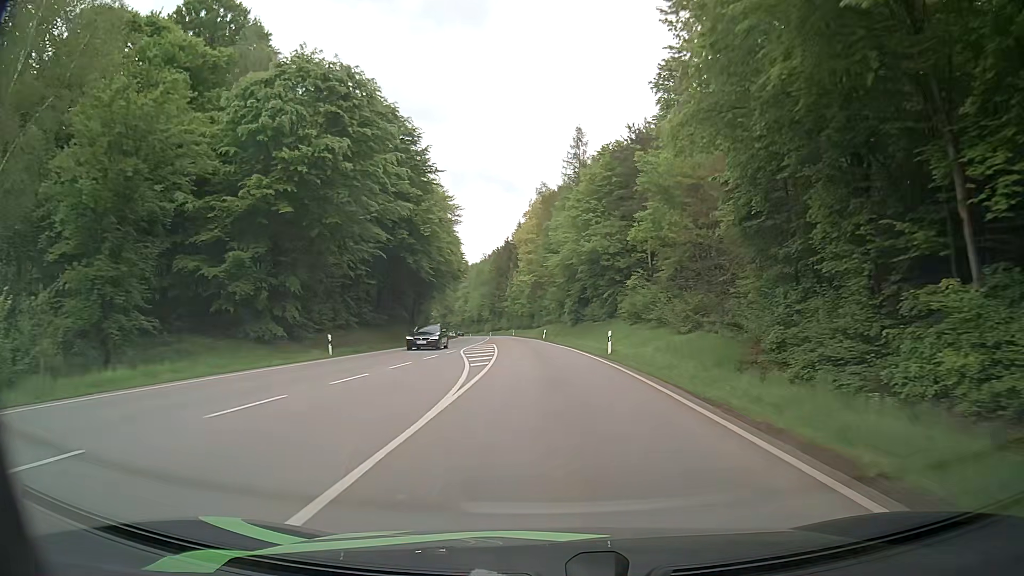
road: secondary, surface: asphalt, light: Day
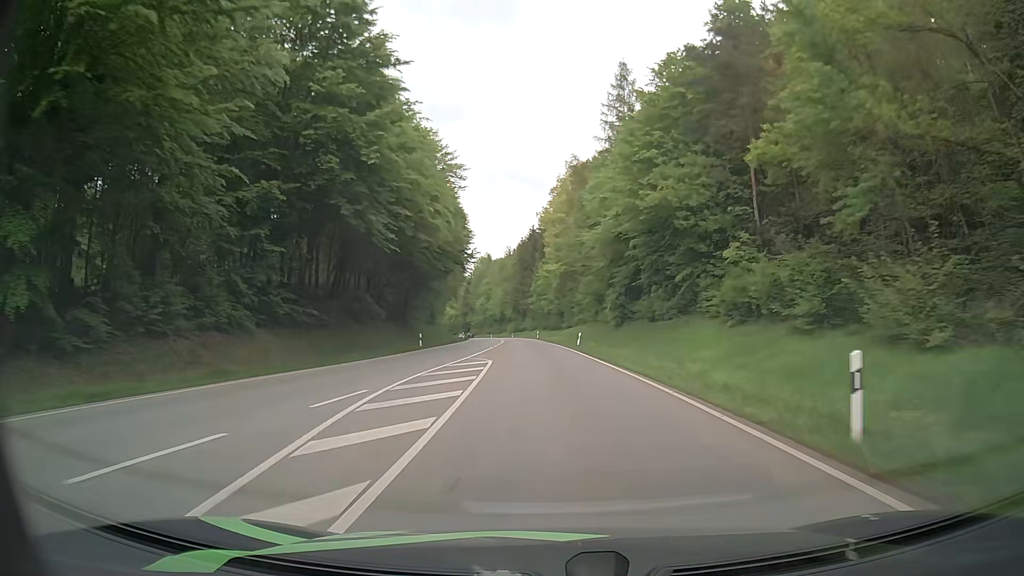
(-0.3, +22.2) m; -2°
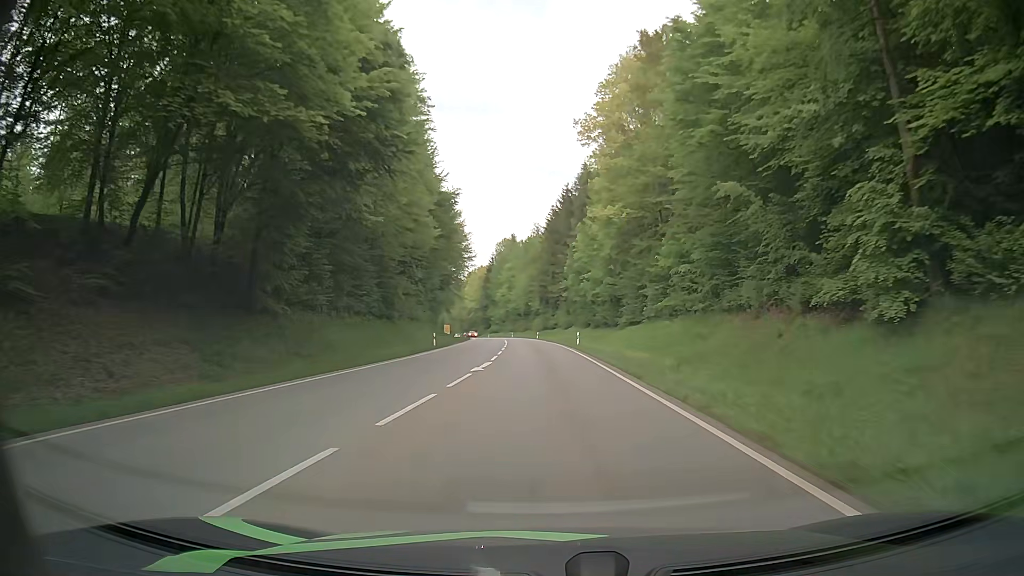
(-1.3, +44.3) m; -3°
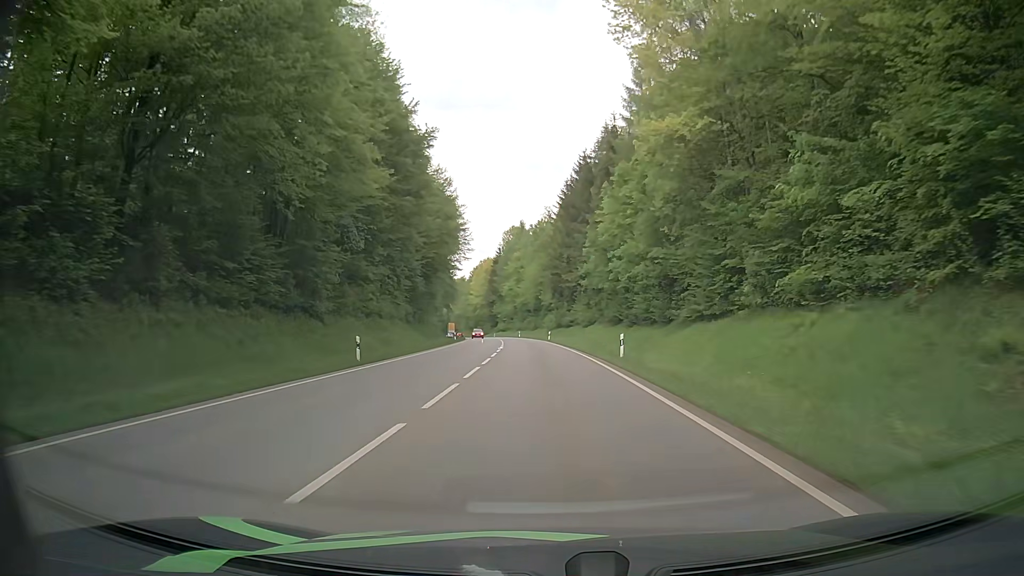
(-0.1, +22.2) m; 0°
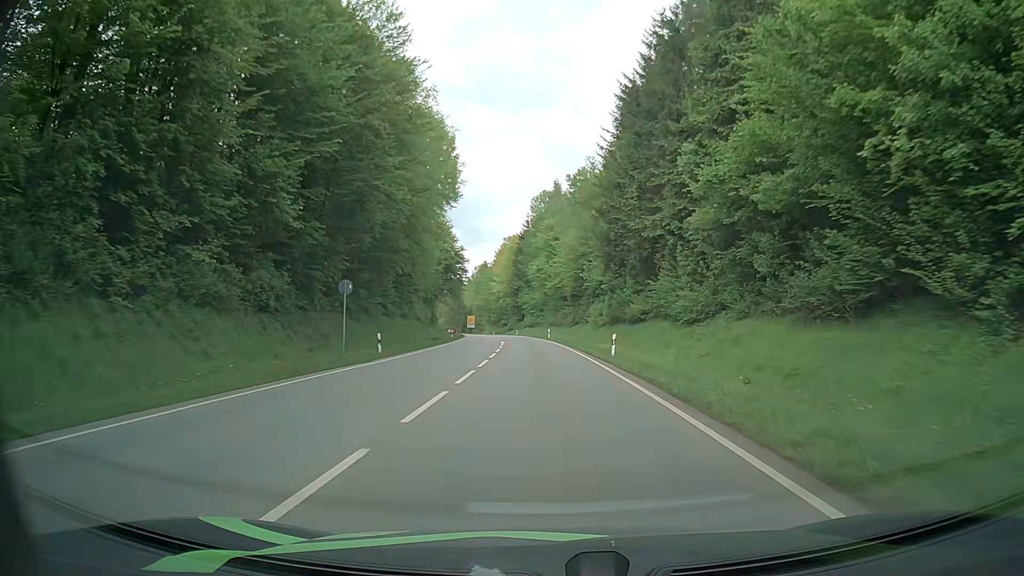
(-1.3, +44.2) m; -3°
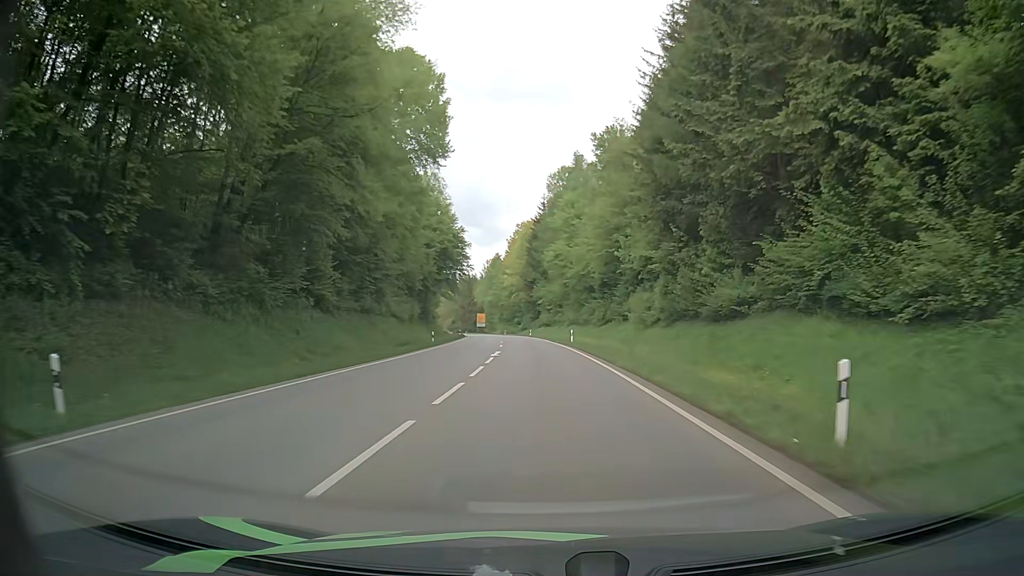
(-0.6, +22.0) m; -3°
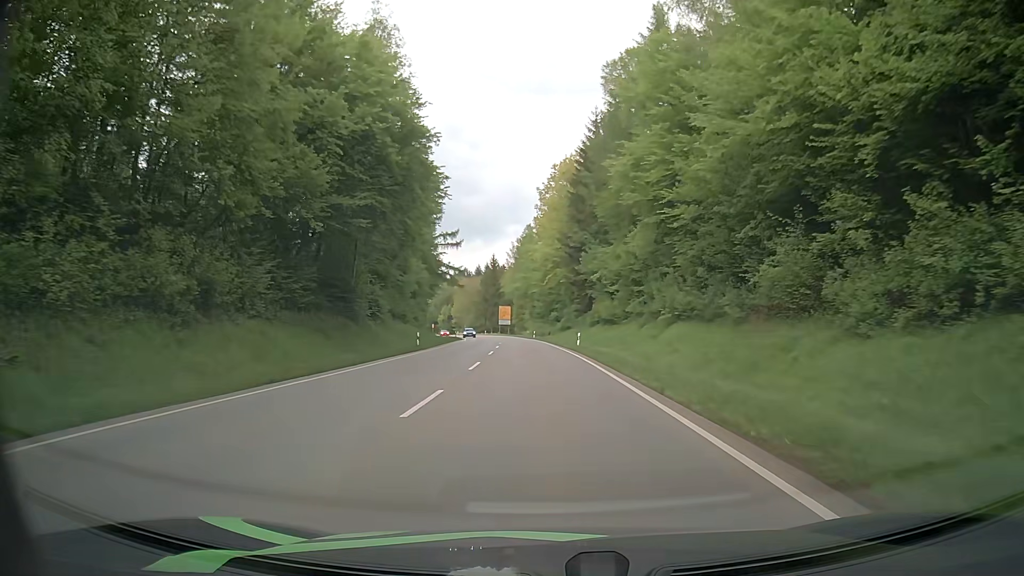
(-1.0, +54.7) m; -3°
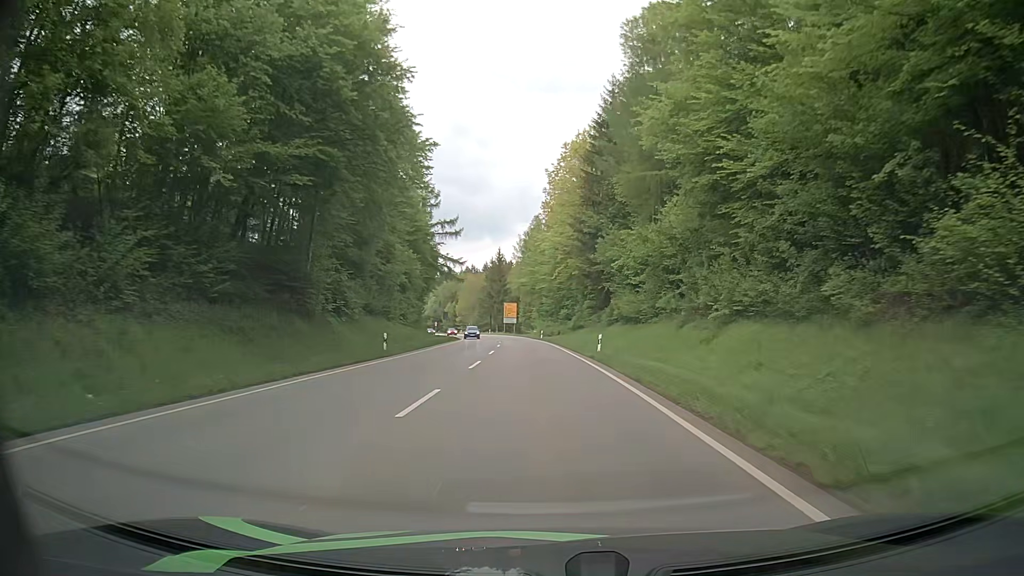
(-0.1, +10.9) m; 0°
(0, +10) (0, +20) (-1, +30) (-1, +40) (-2, +50) (-2, +60) (-3, +70) (-4, +80) (-6, +90) (-7, +100) m
